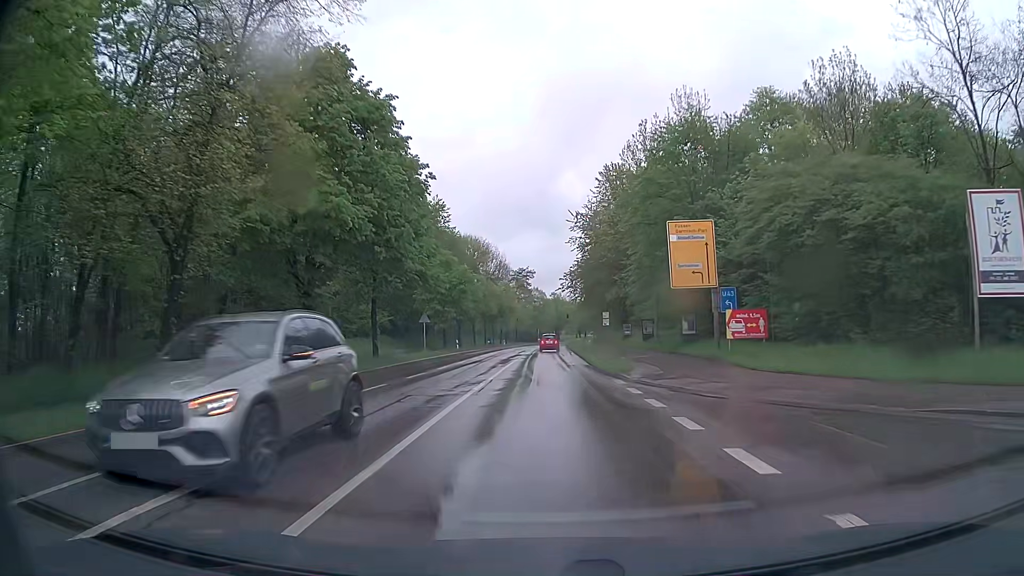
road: secondary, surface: asphalt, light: Day
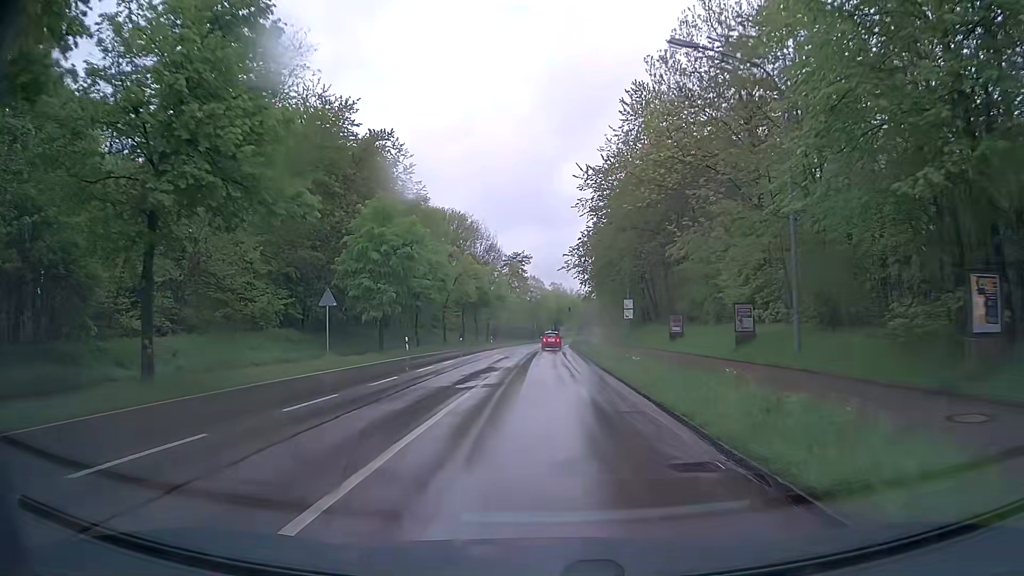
(-0.1, +23.1) m; -1°
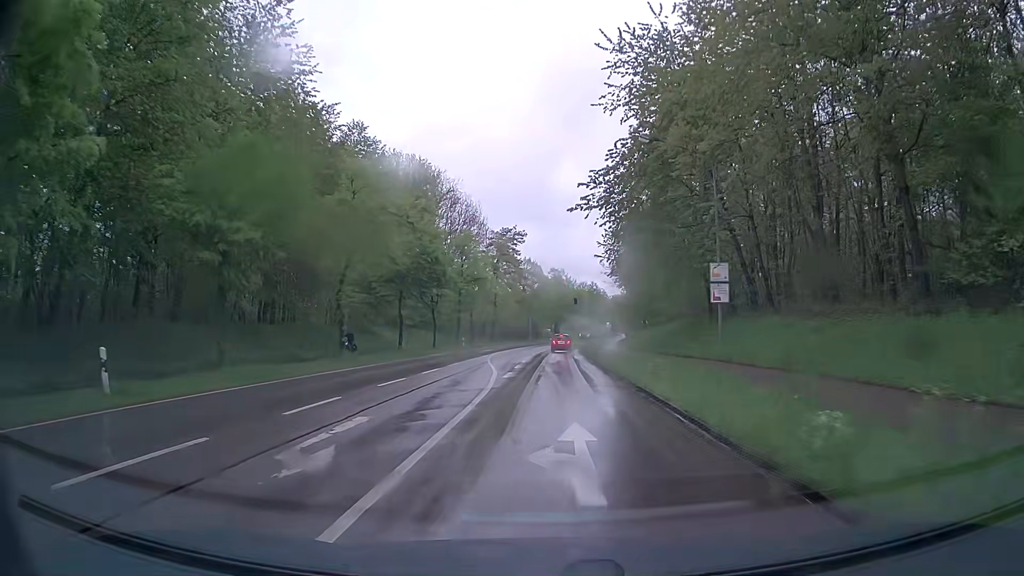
(+0.3, +30.4) m; +1°
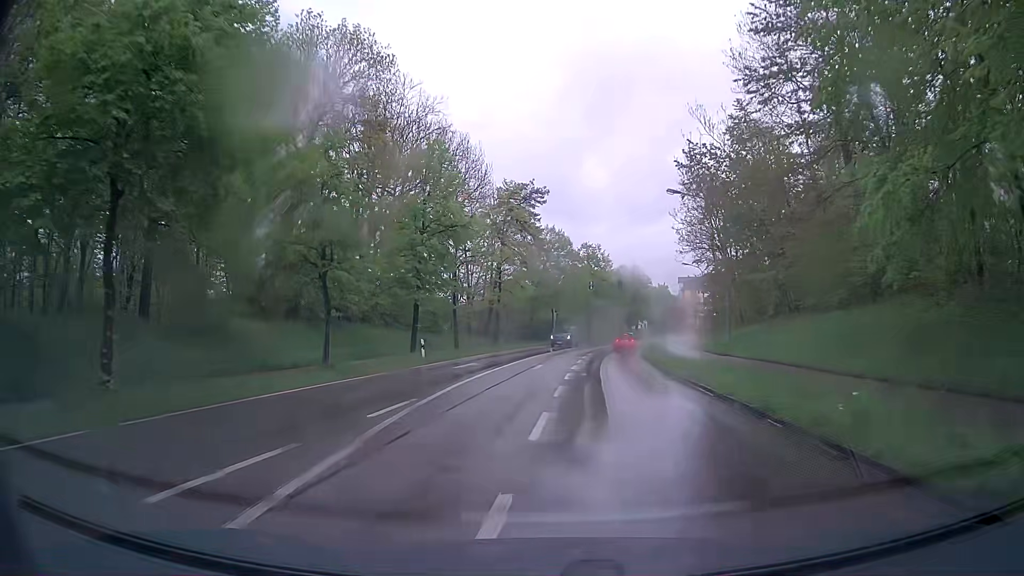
(-0.4, +30.1) m; -2°
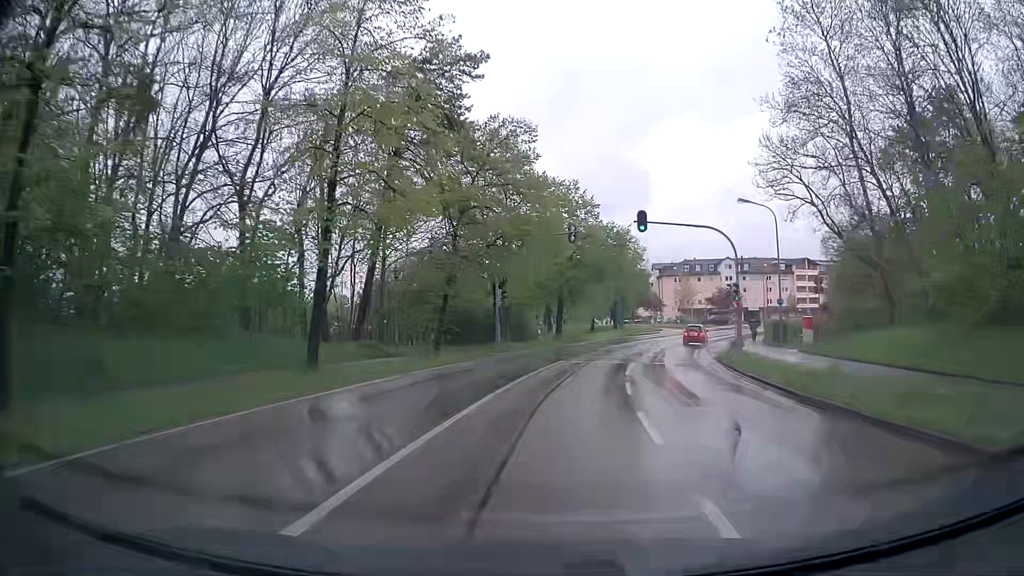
(+0.6, +36.4) m; +4°
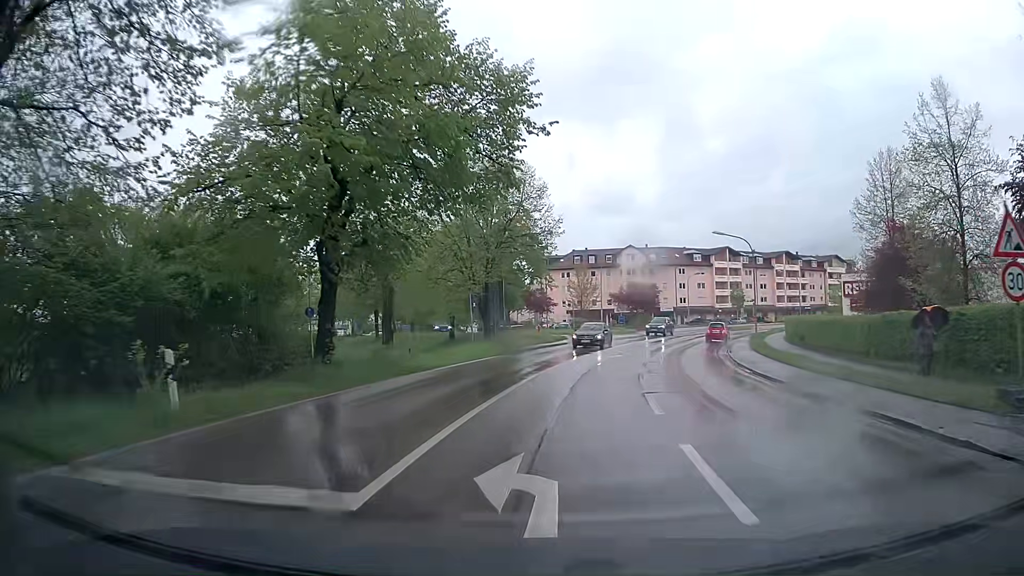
(+2.9, +33.3) m; +11°
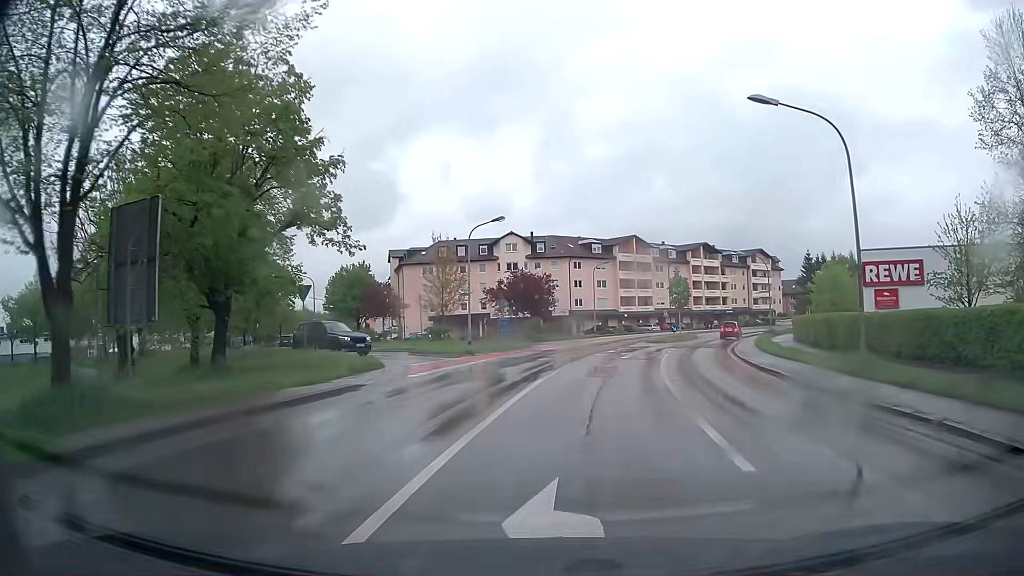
(+2.1, +28.2) m; +10°
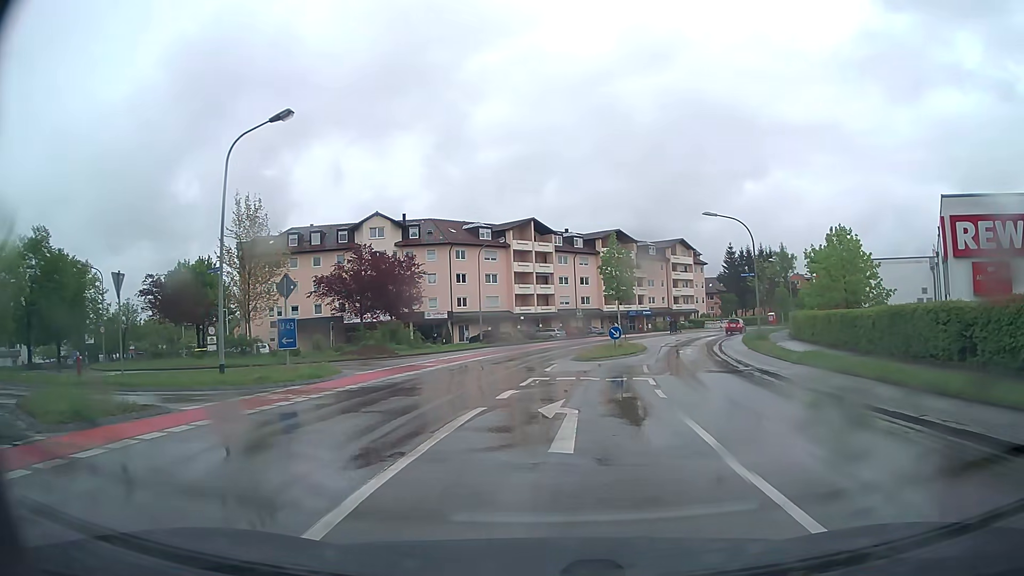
(+1.7, +21.2) m; +10°
(0, +10) (-1, +20) (-8, +25) (-18, +25) (-28, +28) (-36, +33) (-46, +33) (-55, +29) (-65, +26) (-74, +22) m
